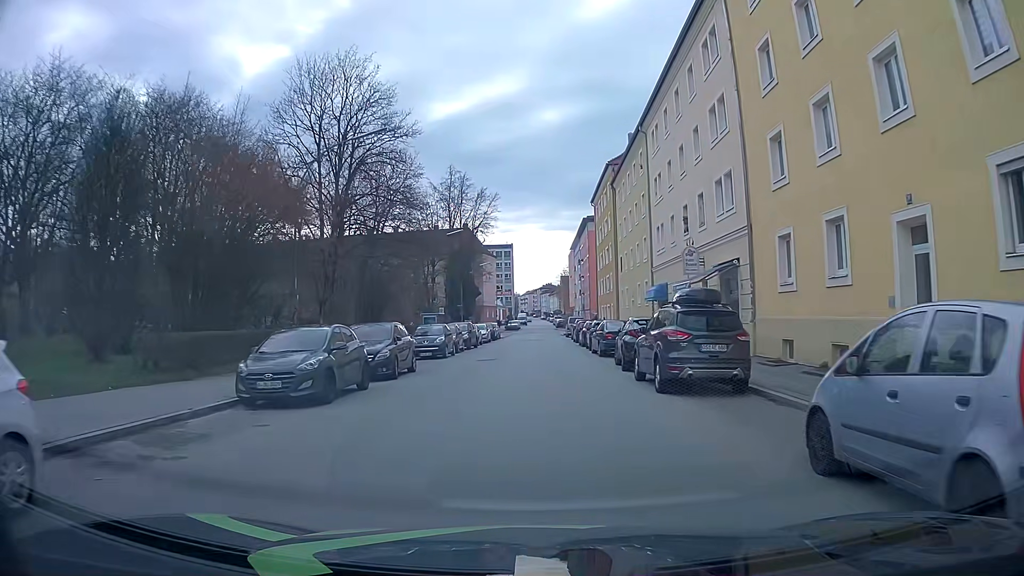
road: tertiary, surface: asphalt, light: Day
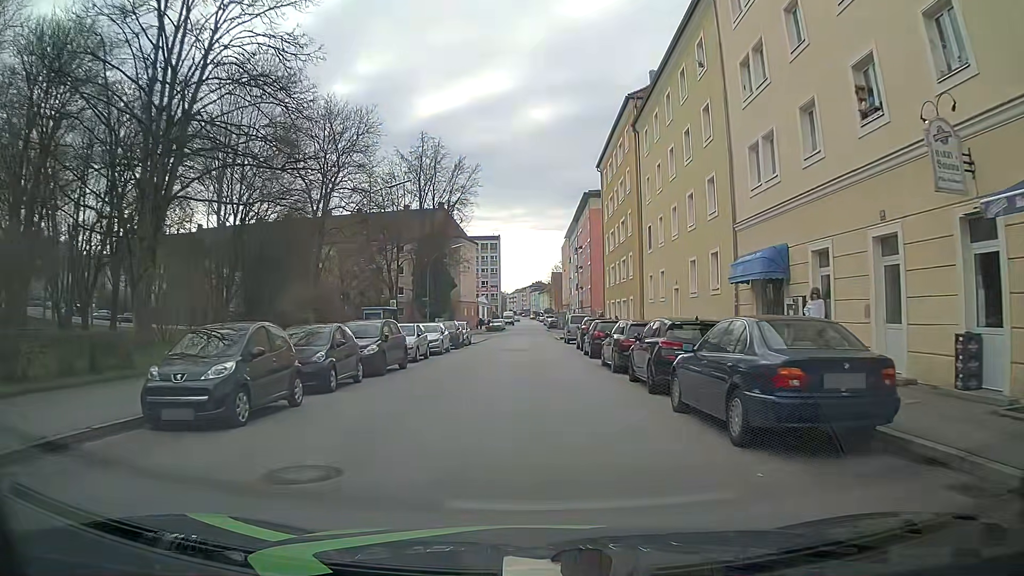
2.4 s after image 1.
(+0.1, +19.3) m; +1°
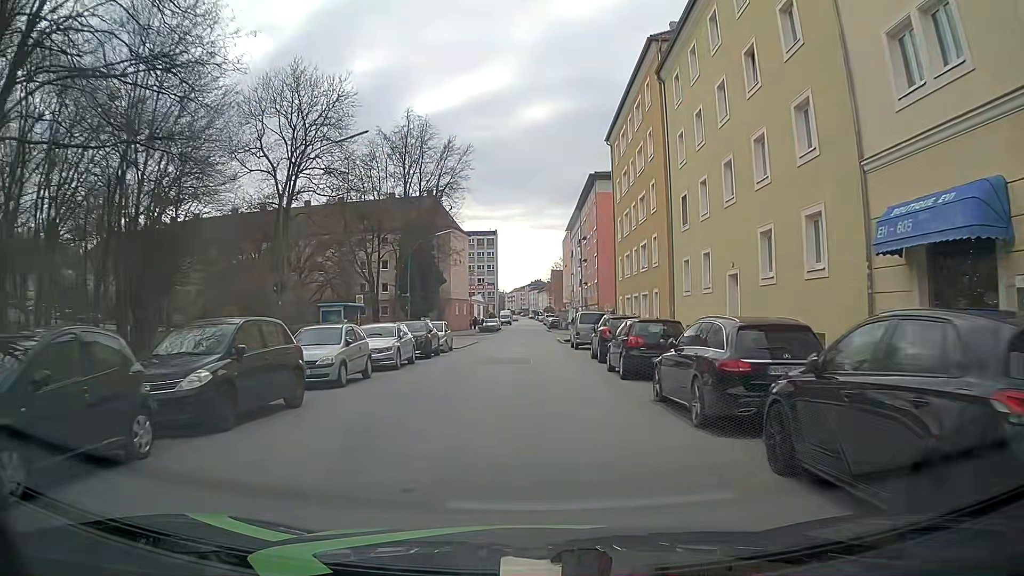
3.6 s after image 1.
(0.0, +9.6) m; 0°
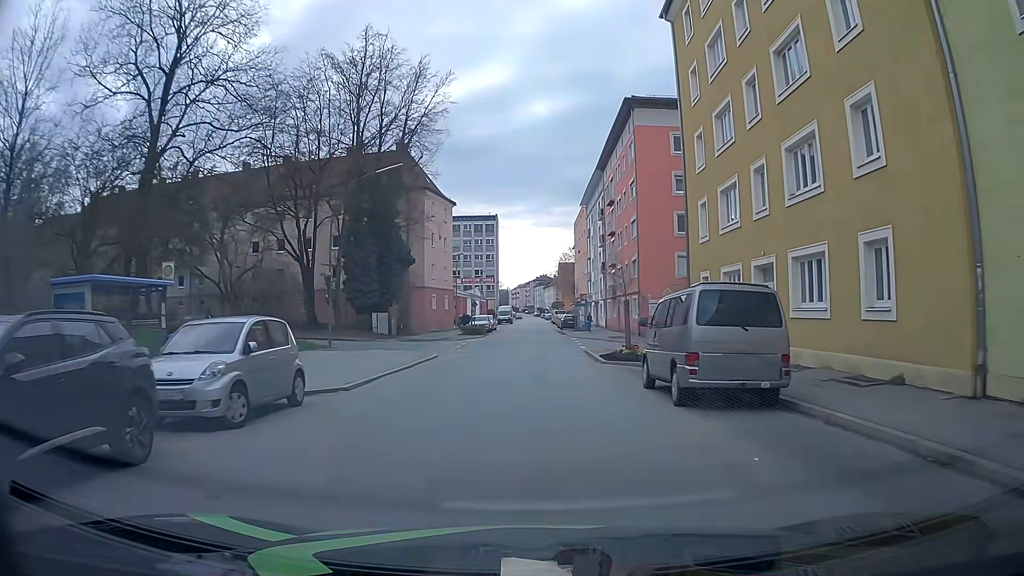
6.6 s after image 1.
(0.0, +23.4) m; -1°
(0, +10) (0, +20) (+1, +30) (+1, +40) (+1, +50) (+1, +60) (+1, +70) (+1, +80) (+1, +90) (+1, +100) m
